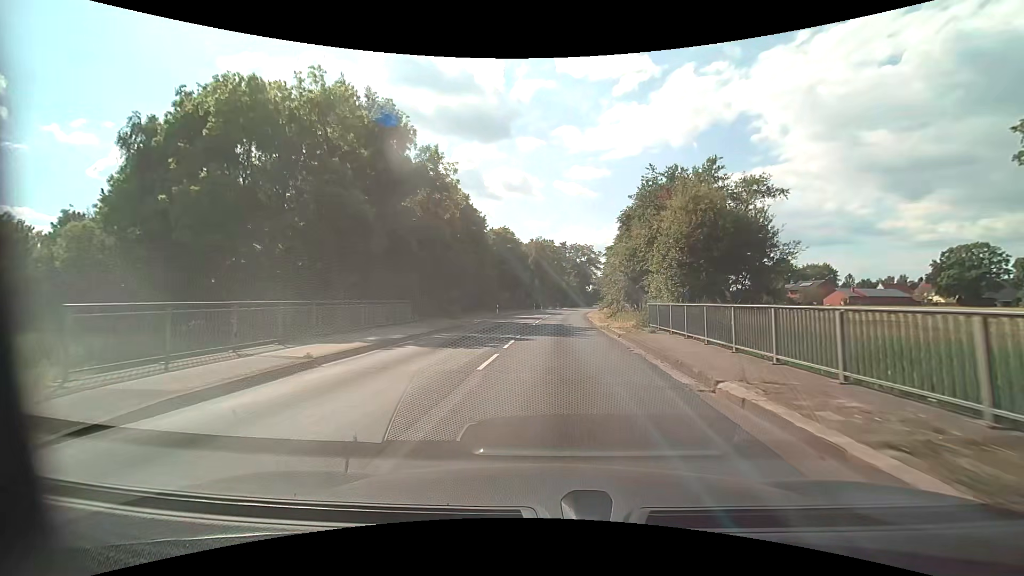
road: secondary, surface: asphalt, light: Day
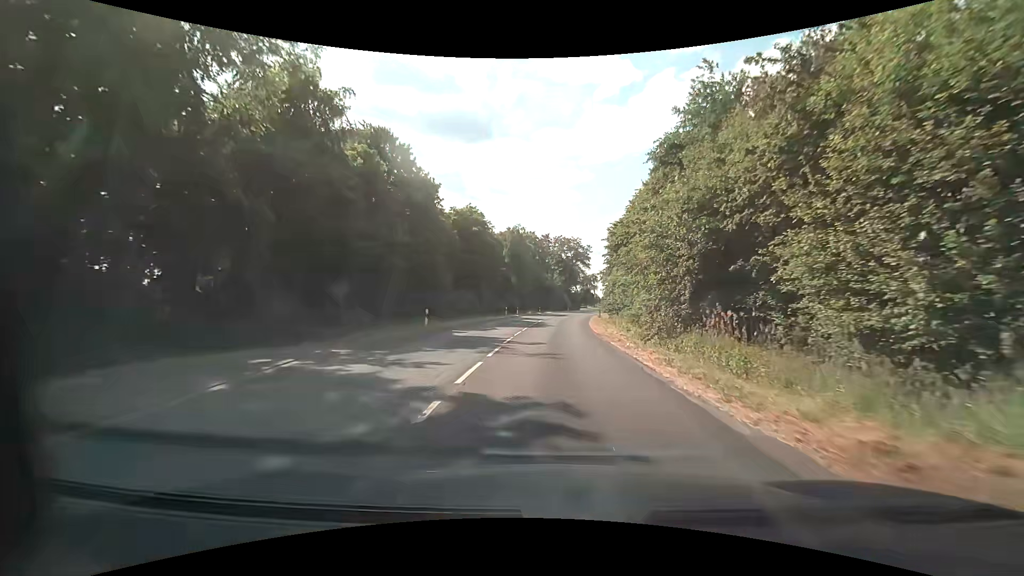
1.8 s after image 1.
(+0.7, +23.7) m; +2°
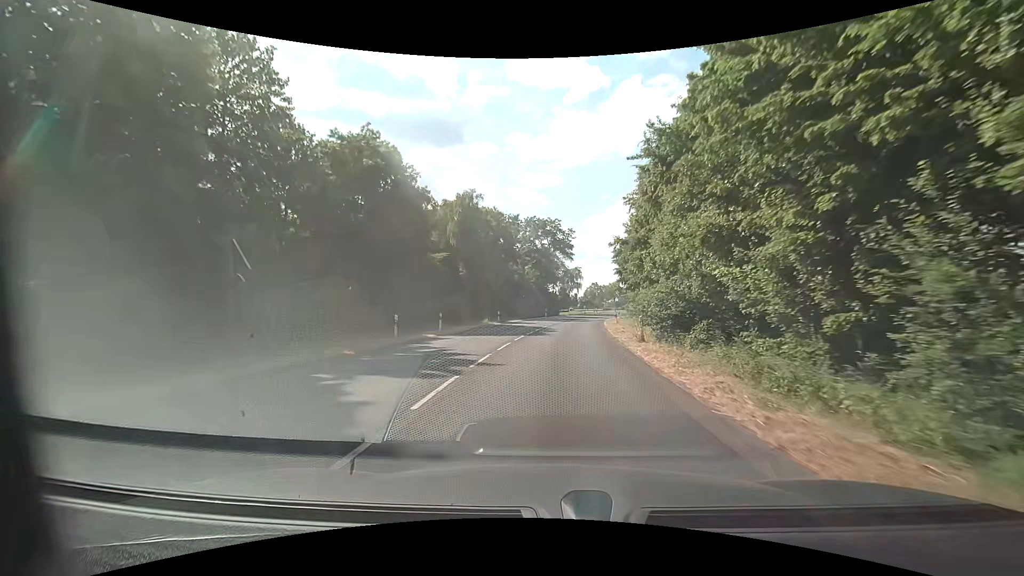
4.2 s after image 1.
(+0.8, +33.5) m; +3°
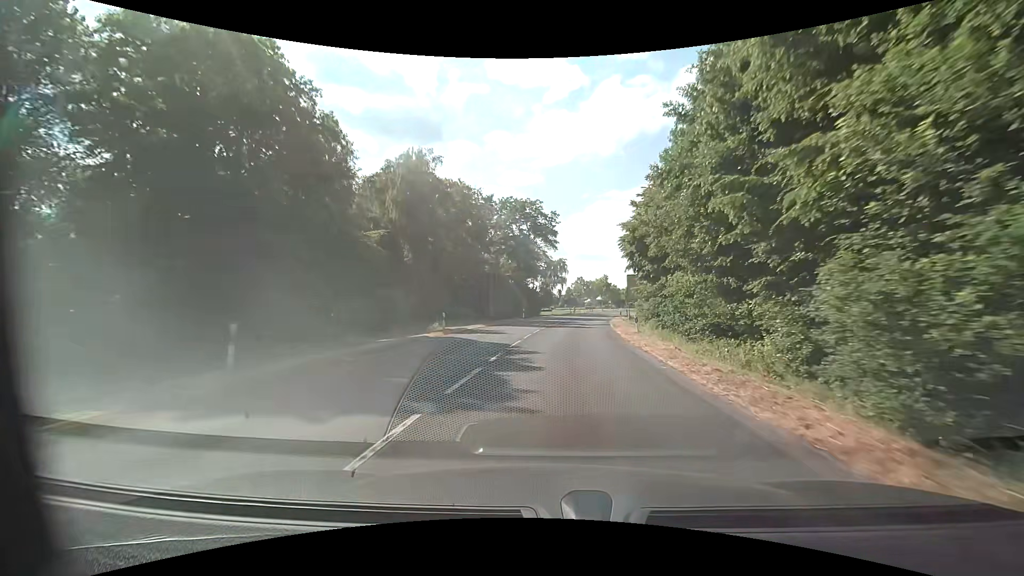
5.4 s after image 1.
(+0.2, +16.9) m; +2°
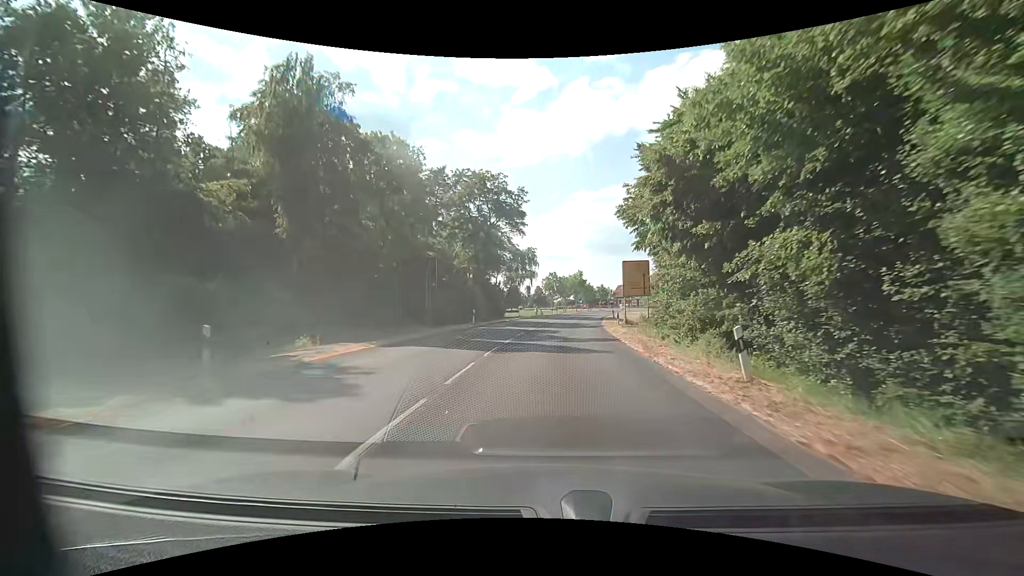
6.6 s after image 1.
(+0.5, +16.8) m; +4°
